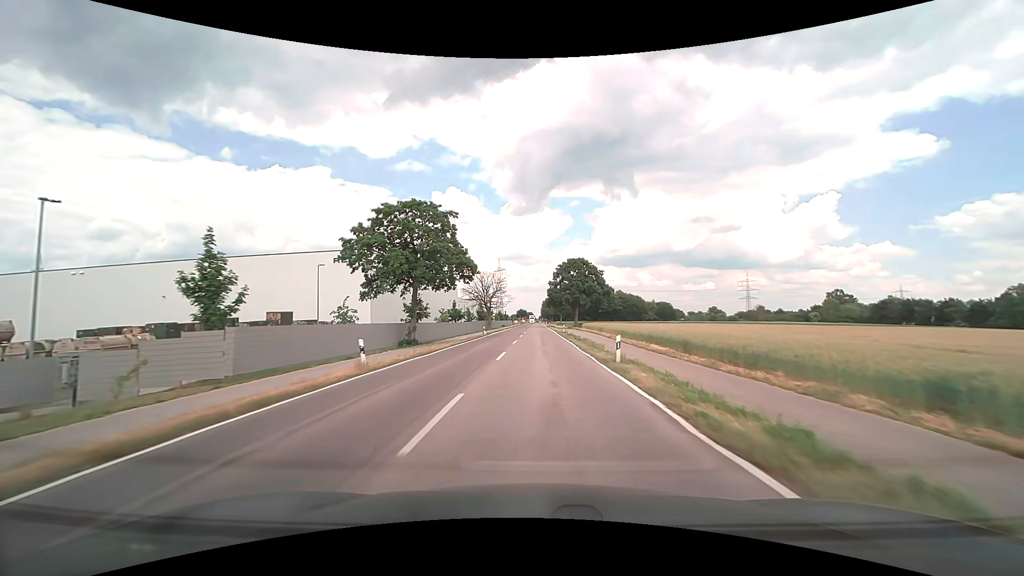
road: tertiary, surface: asphalt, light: Day
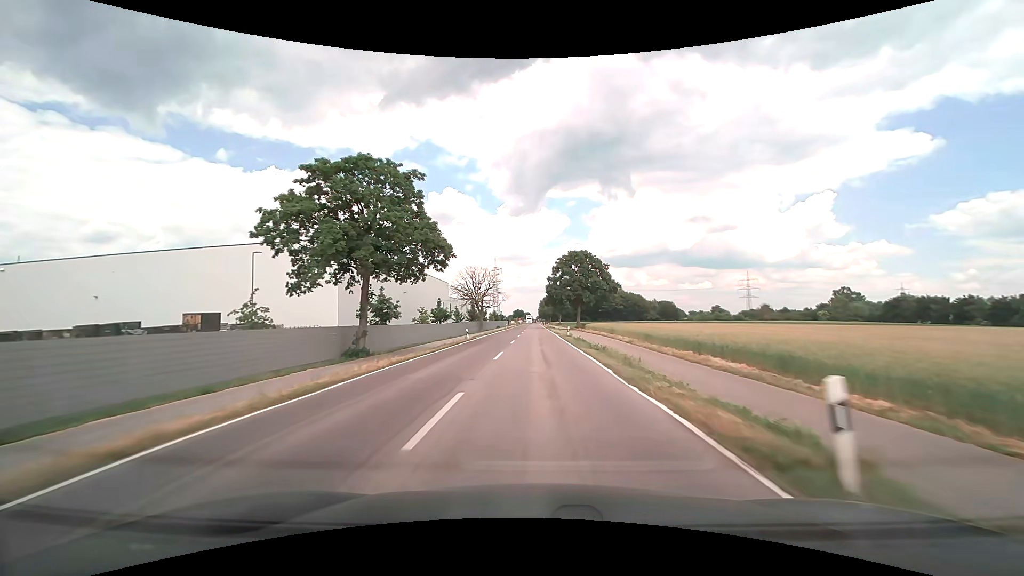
(+0.1, +11.7) m; 0°
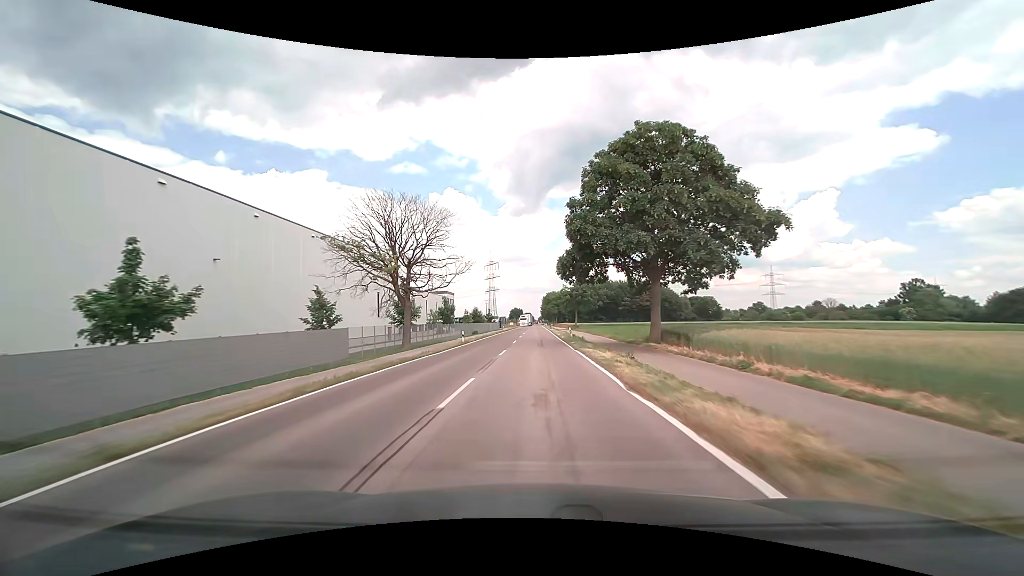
(+0.1, +59.3) m; 0°
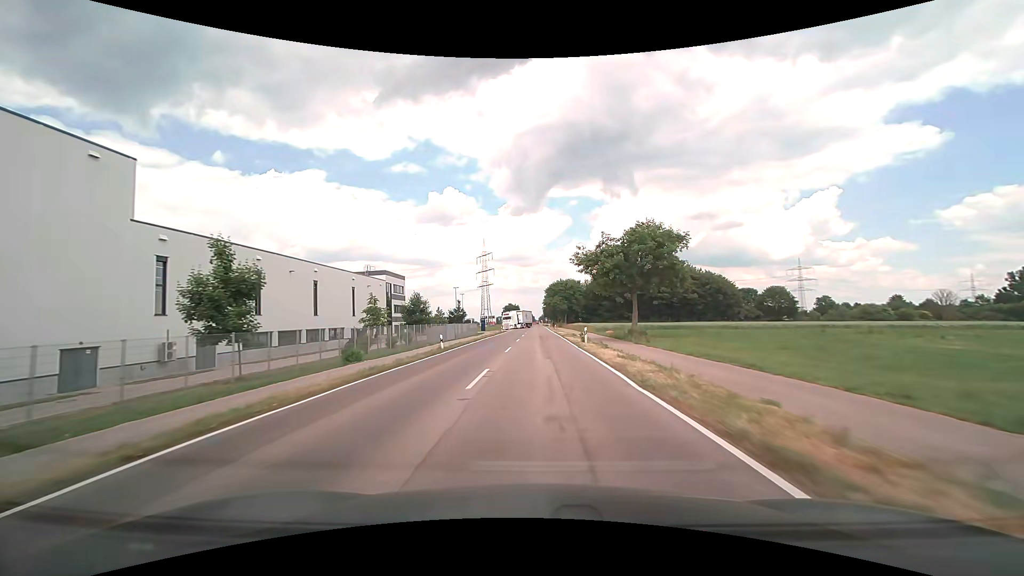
(-0.1, +60.2) m; 0°
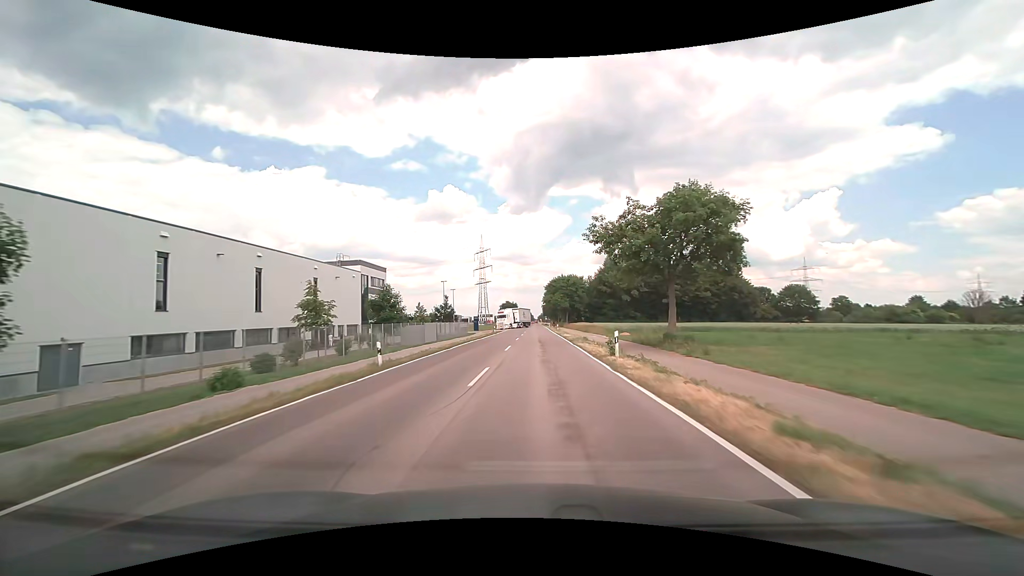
(0.0, +11.9) m; 0°
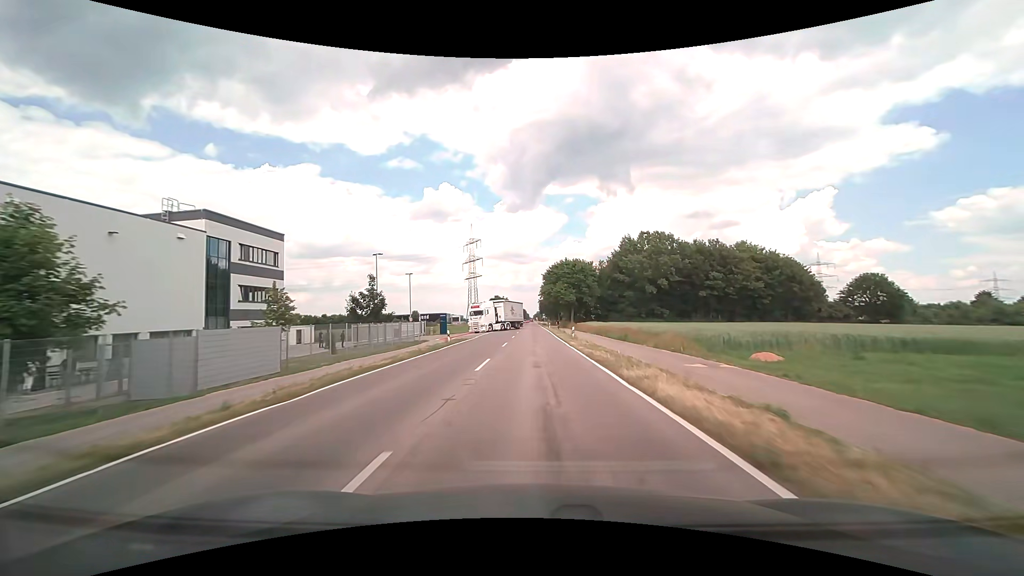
(+0.1, +33.7) m; 0°
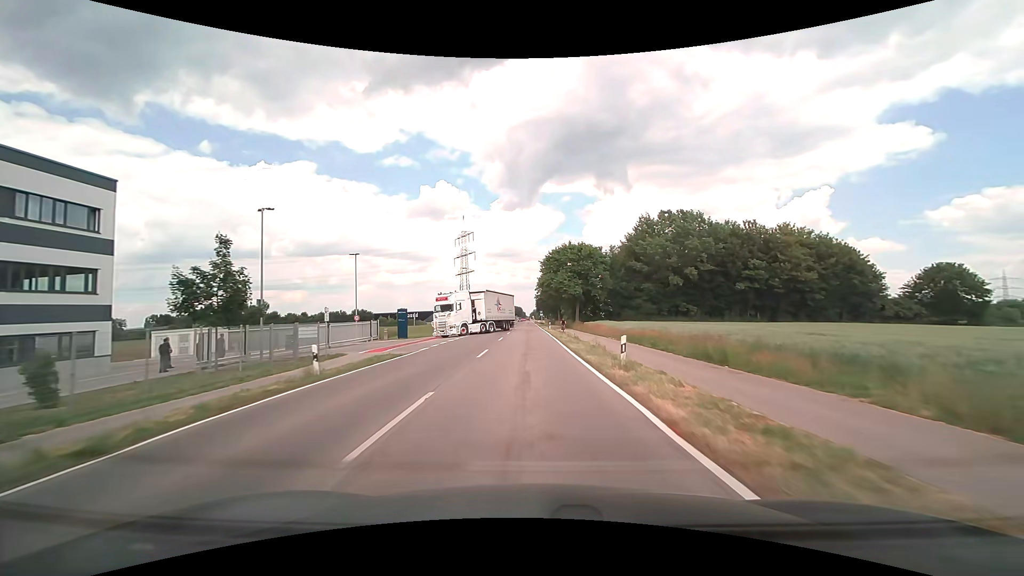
(+0.2, +20.5) m; +1°
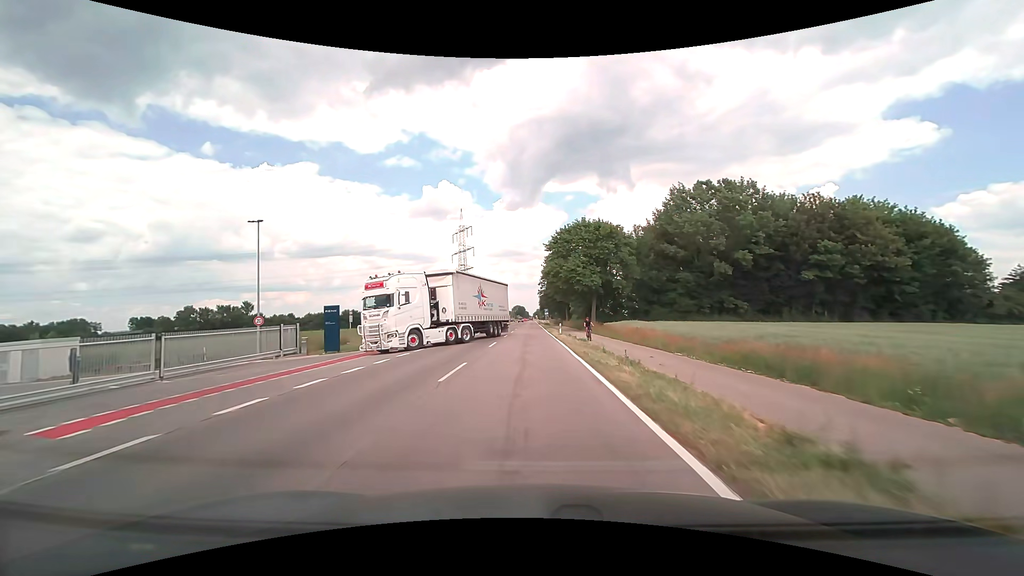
(-0.1, +18.9) m; 0°
(0, +10) (0, +20) (0, +30) (0, +40) (0, +50) (0, +60) (-1, +70) (-1, +80) (-1, +90) (-1, +100) m
